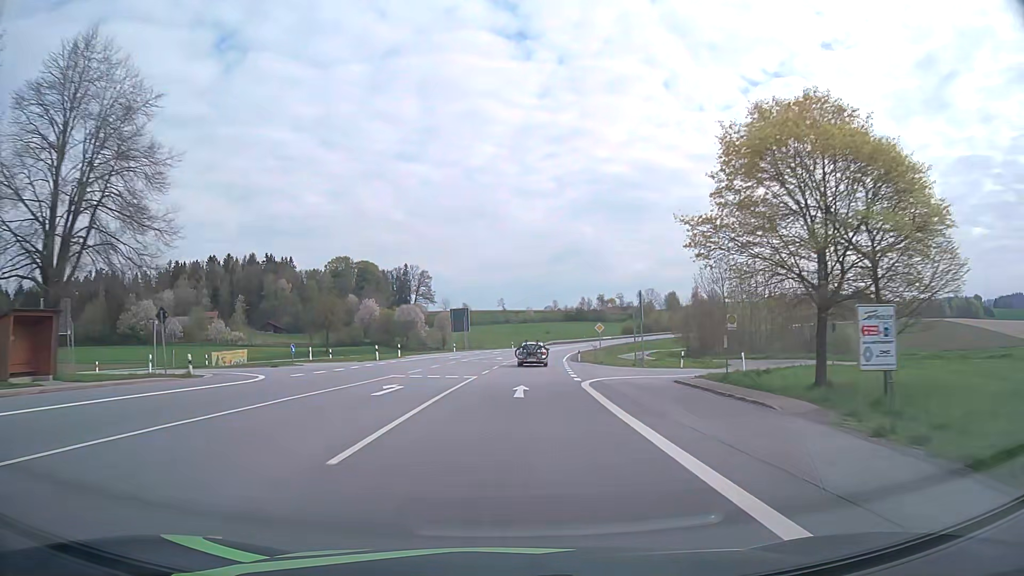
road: primary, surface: asphalt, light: Day
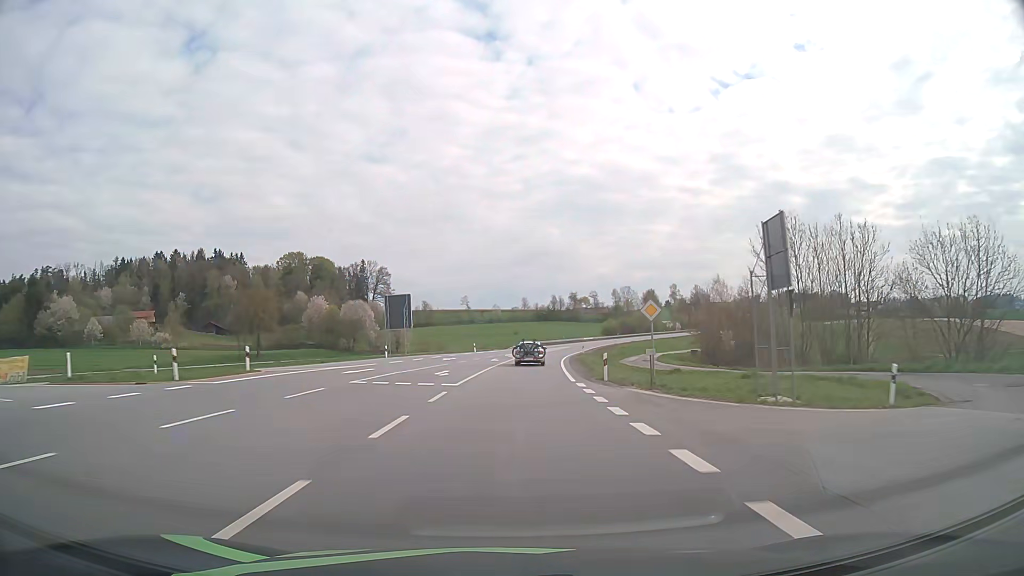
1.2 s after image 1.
(+0.7, +27.6) m; +3°
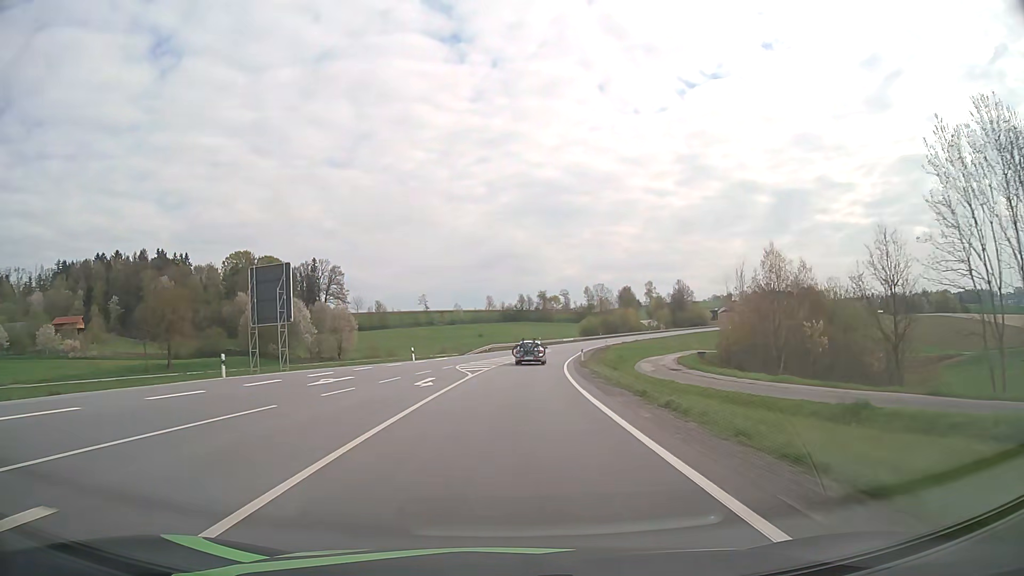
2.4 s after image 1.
(+0.7, +27.5) m; +3°
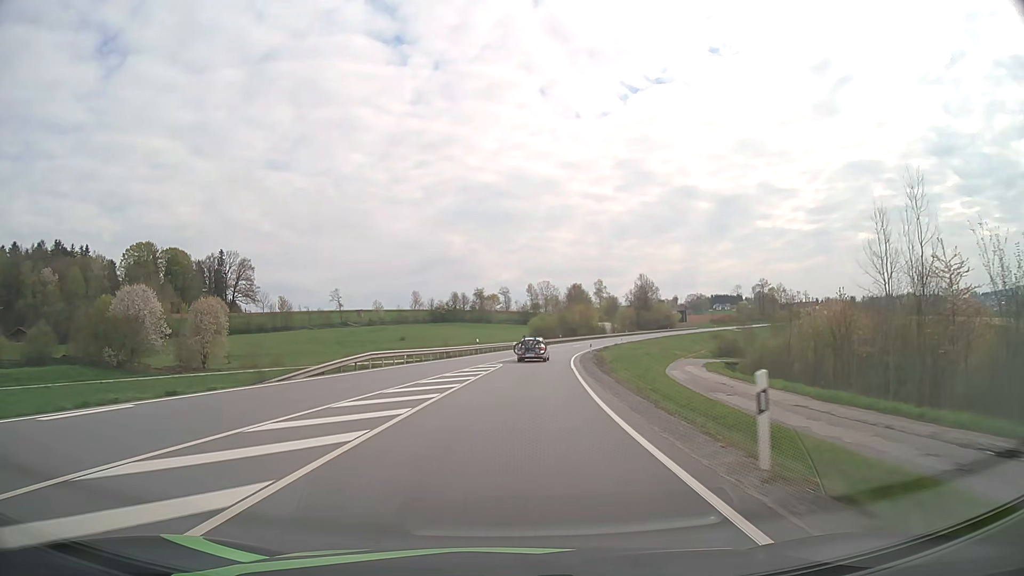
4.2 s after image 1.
(+1.8, +40.9) m; +5°
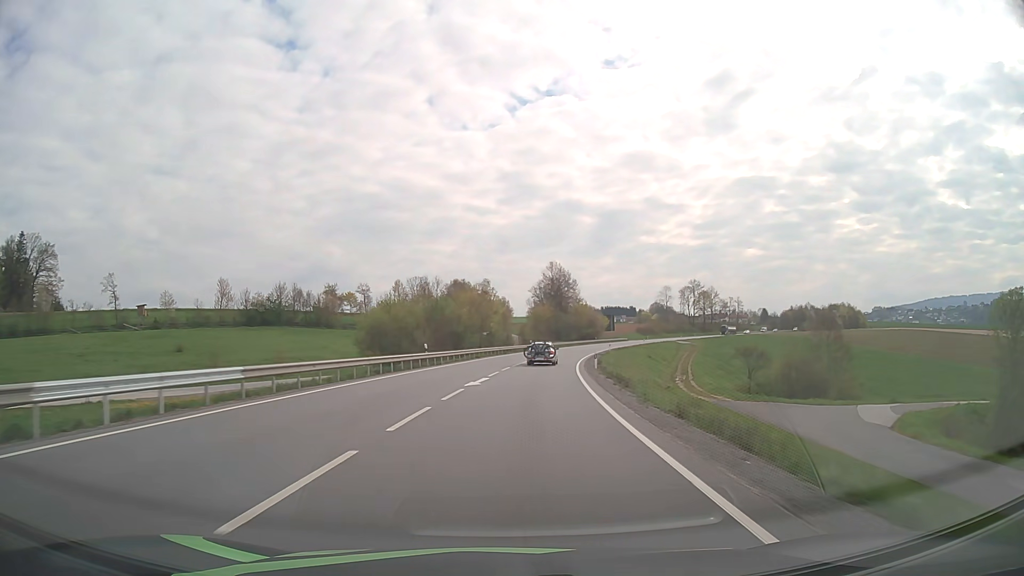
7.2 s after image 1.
(+6.0, +67.1) m; +10°
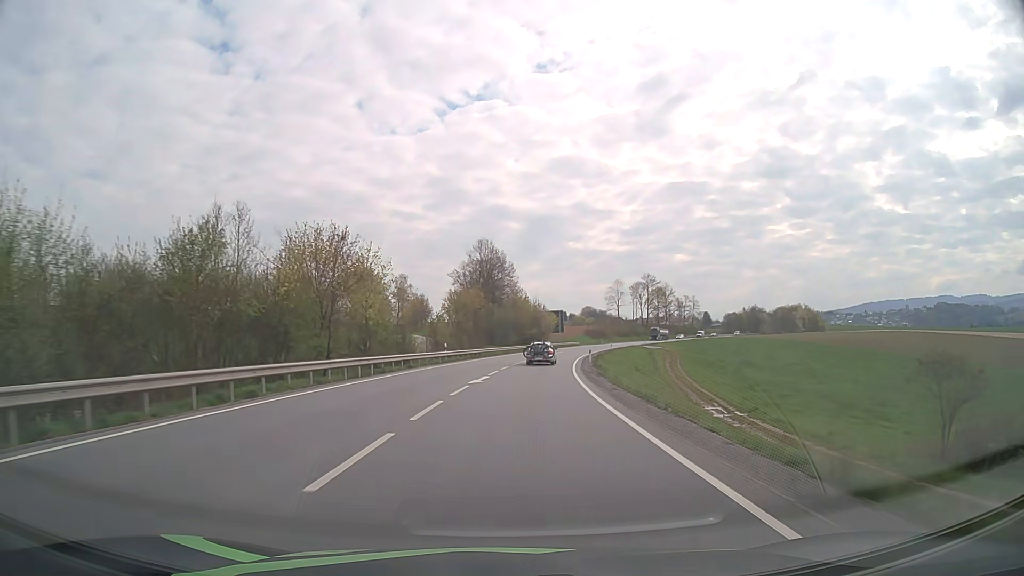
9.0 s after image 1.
(+2.1, +40.2) m; +6°
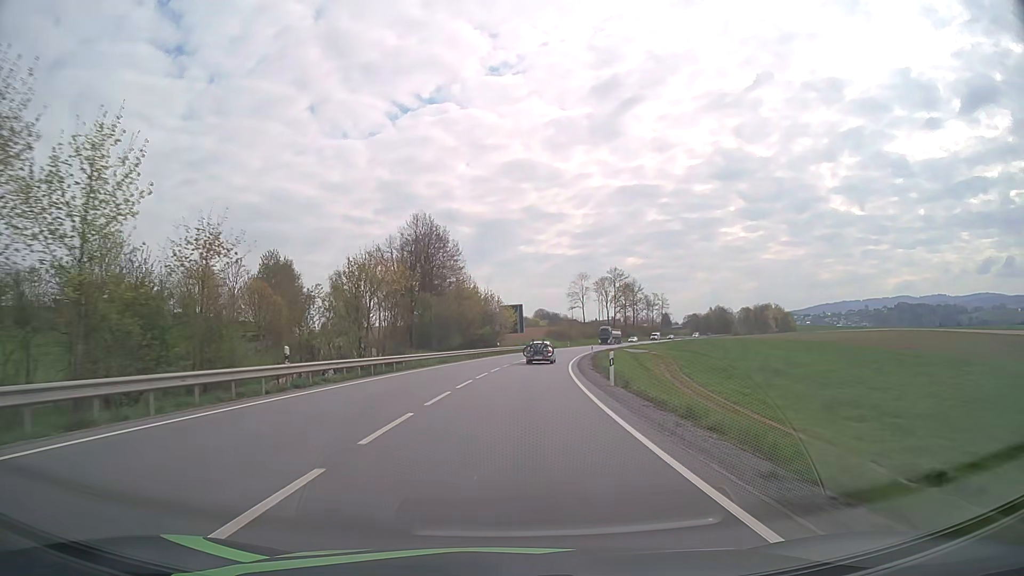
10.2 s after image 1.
(+1.0, +27.0) m; +4°
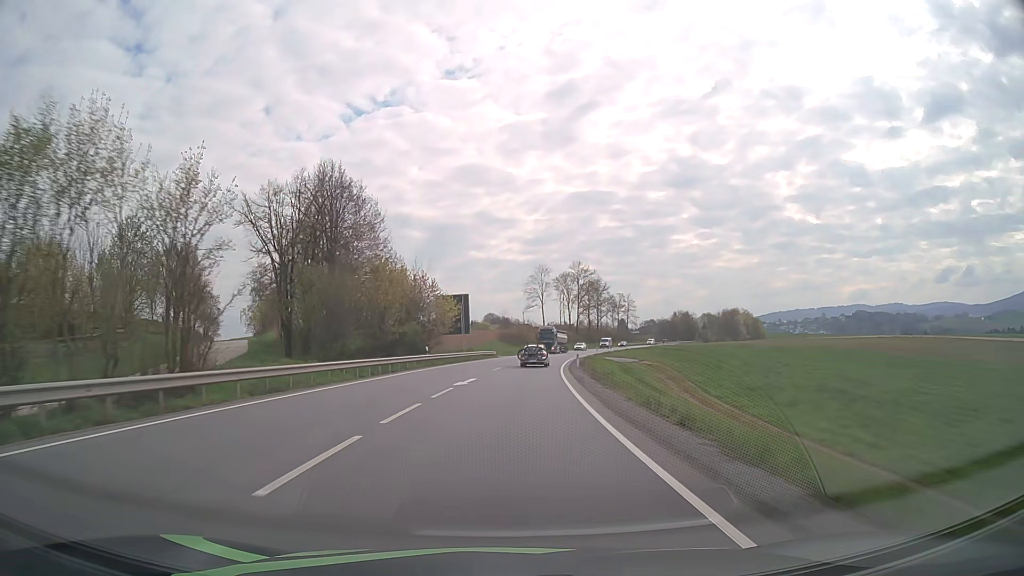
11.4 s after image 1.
(+1.0, +27.1) m; +4°
(0, +10) (+1, +20) (+1, +30) (+2, +40) (+3, +50) (+4, +60) (+6, +70) (+7, +80) (+9, +89) (+12, +99) m
